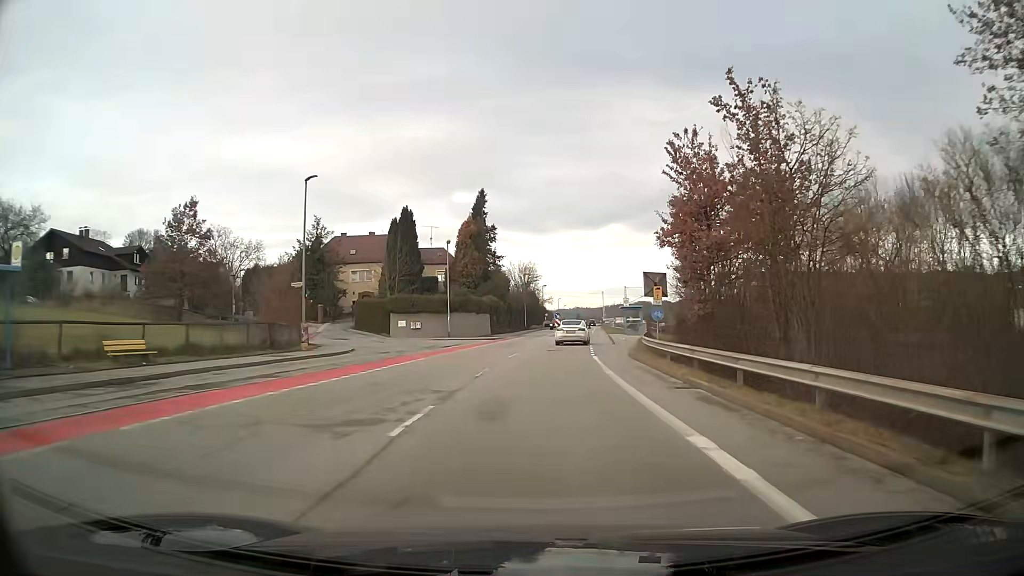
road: unclassified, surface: asphalt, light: Day
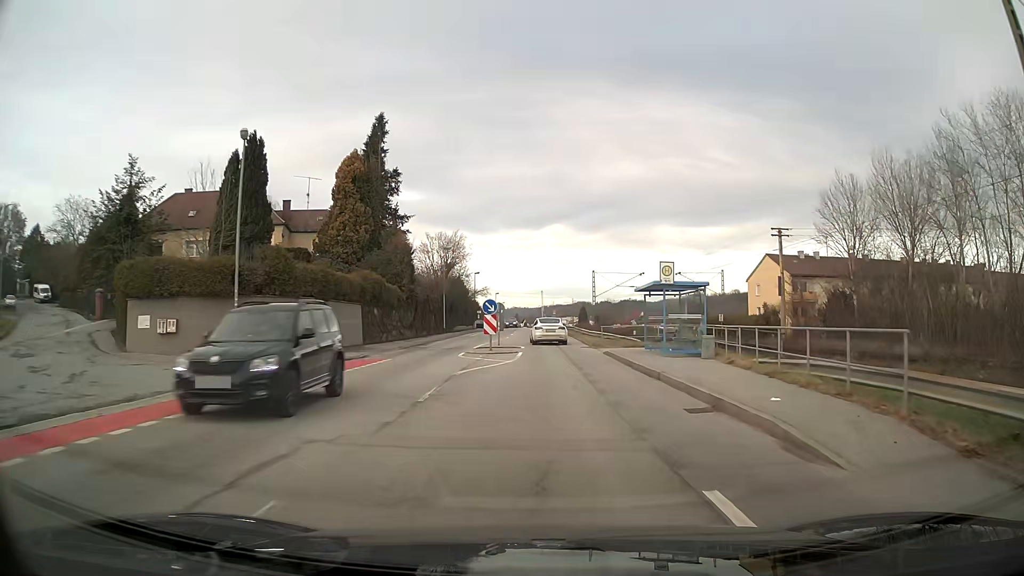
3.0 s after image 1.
(+1.3, +33.2) m; +6°
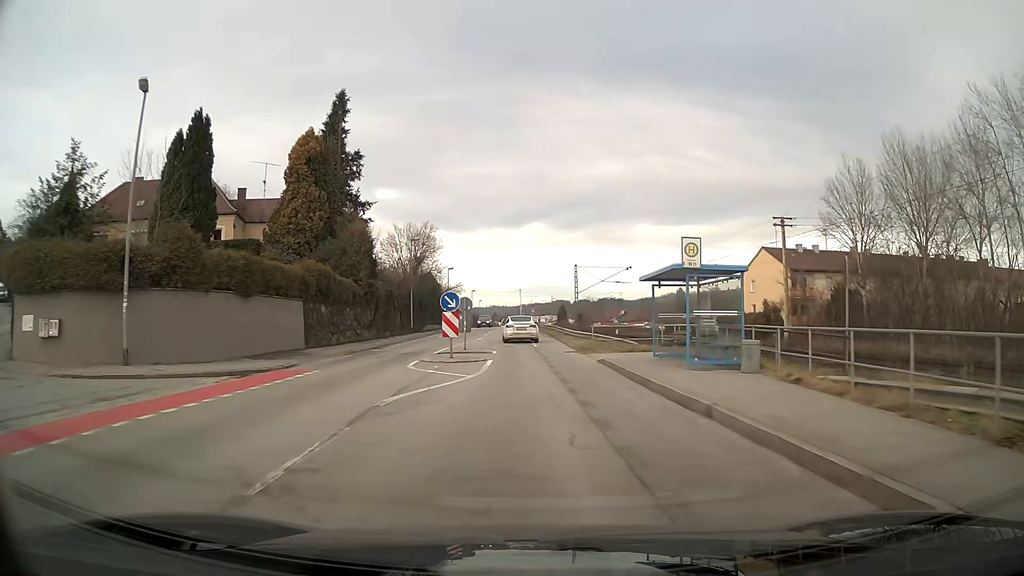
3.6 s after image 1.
(+0.1, +6.0) m; +2°
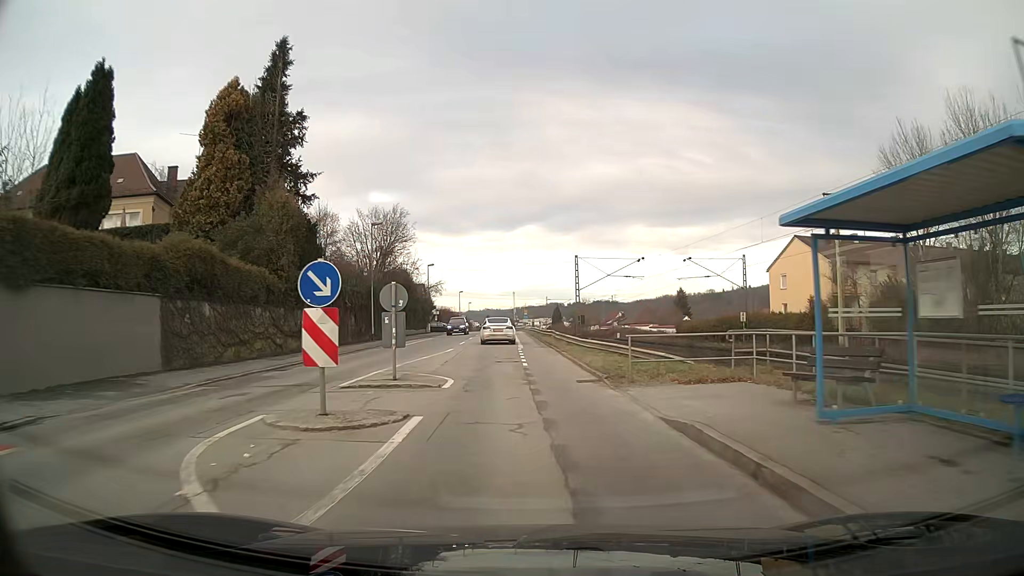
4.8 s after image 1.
(0.0, +11.9) m; 0°
(0, +10) (-1, +20) (-1, +30) (-2, +40) (-3, +50) (-3, +60) (-3, +70) (-3, +80) (-6, +89) (-15, +92) m
